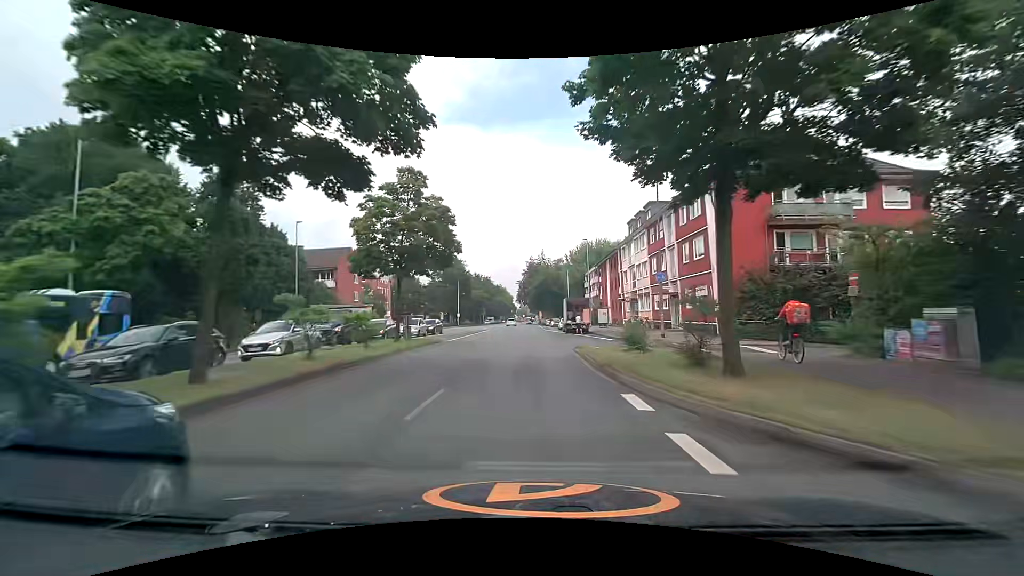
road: secondary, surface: asphalt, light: Day
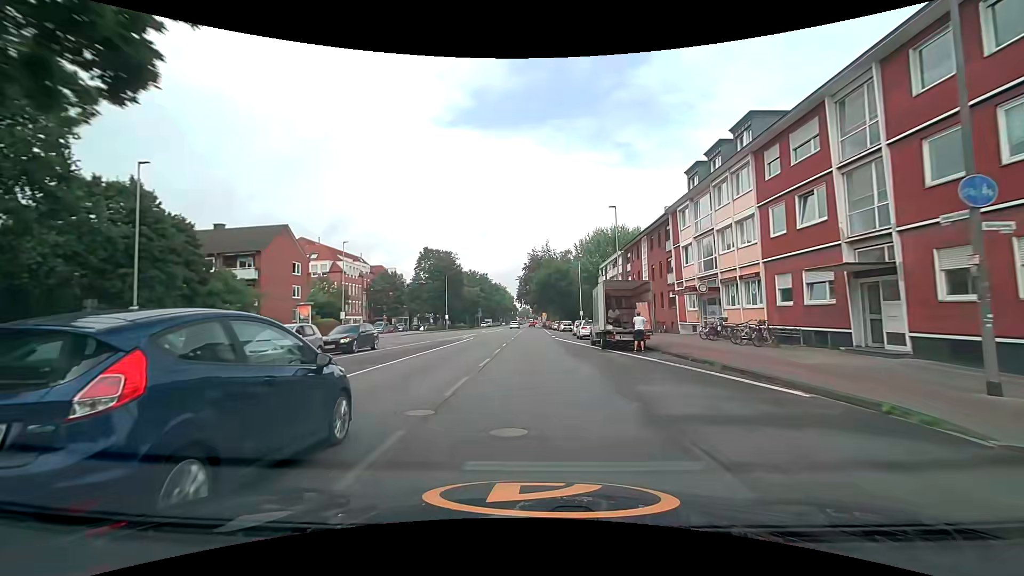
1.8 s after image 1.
(-0.3, +21.7) m; 0°
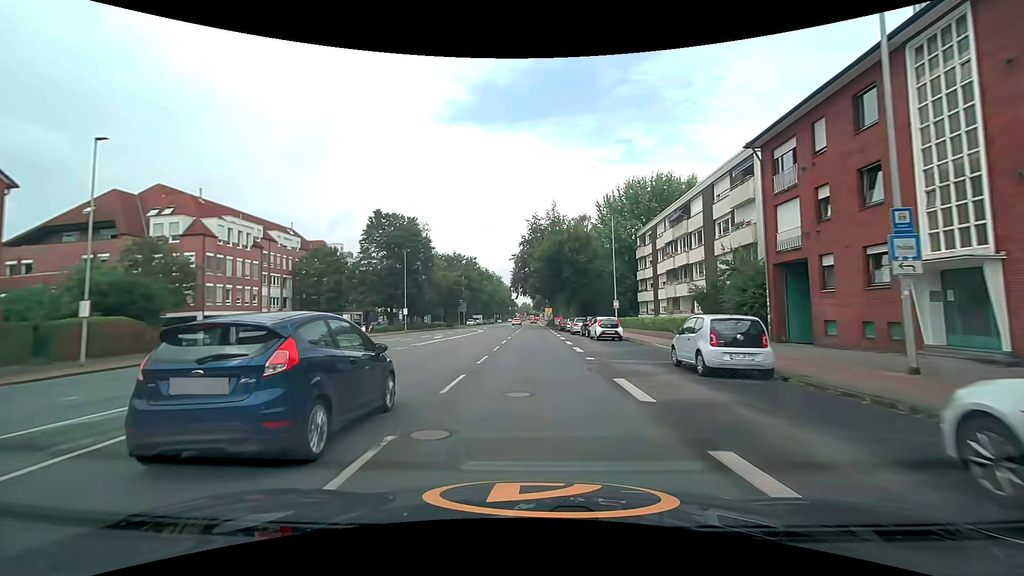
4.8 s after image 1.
(0.0, +36.4) m; 0°
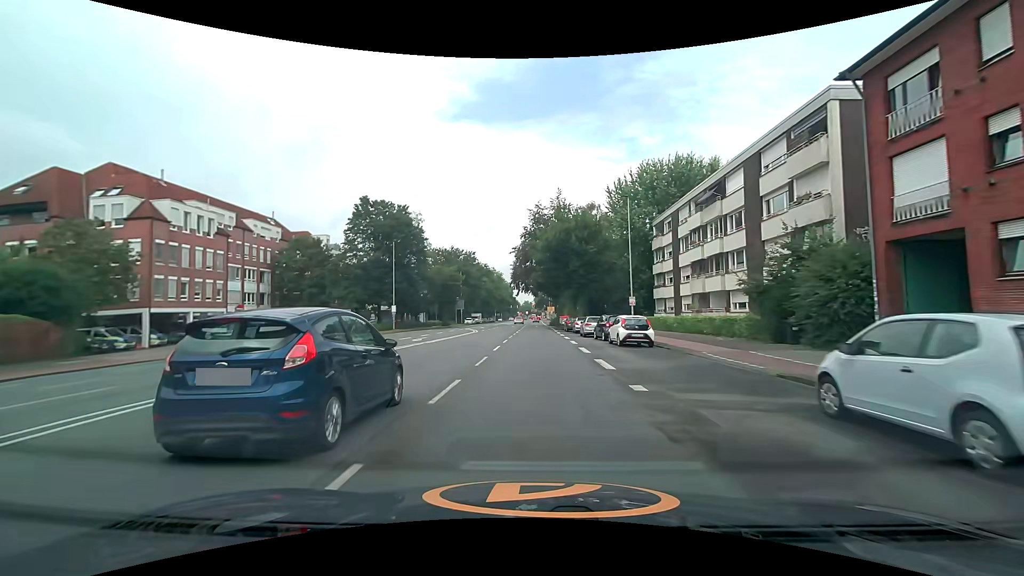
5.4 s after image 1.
(0.0, +7.3) m; 0°
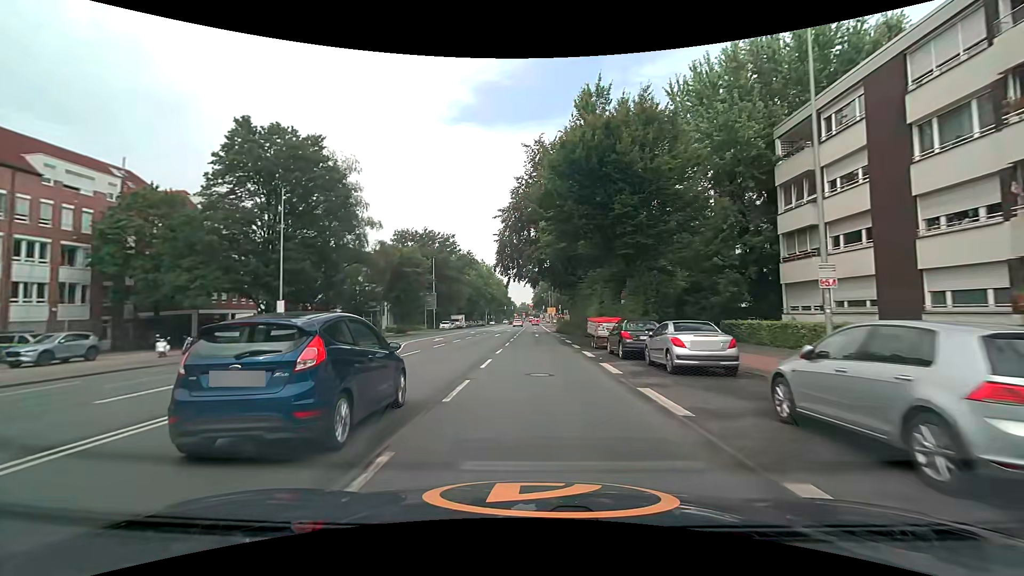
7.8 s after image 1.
(-0.1, +29.7) m; 0°
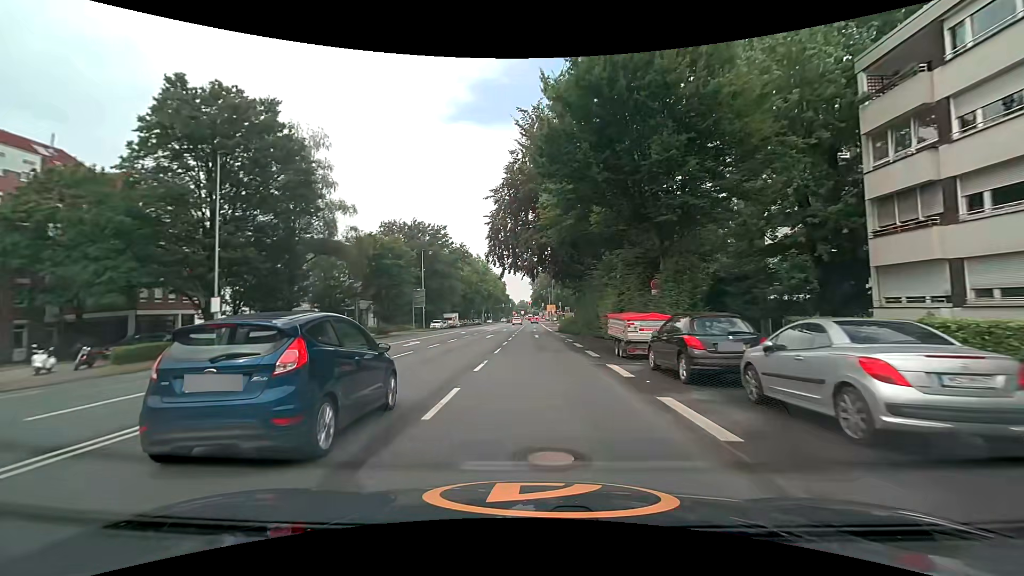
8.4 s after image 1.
(0.0, +7.5) m; 0°
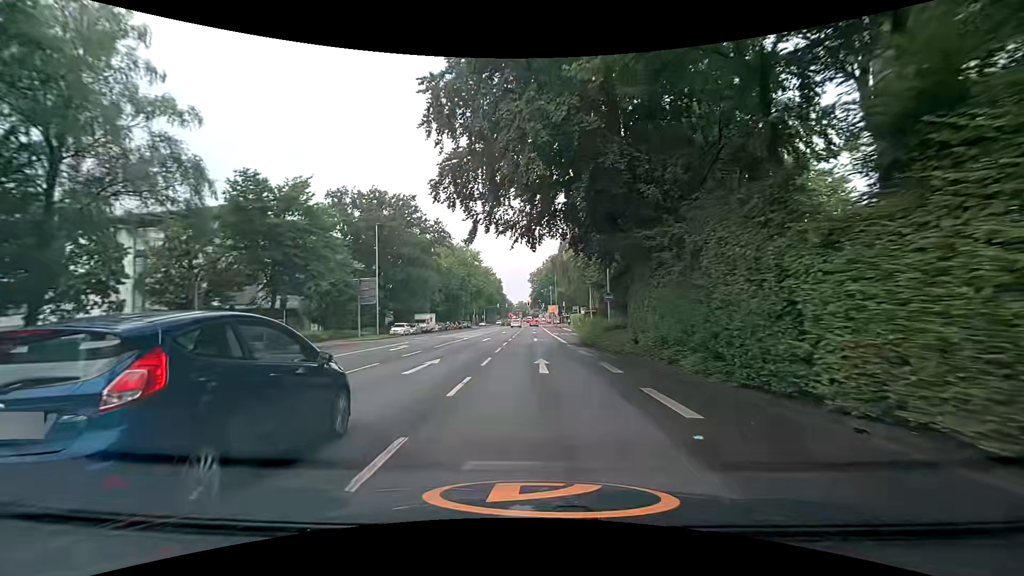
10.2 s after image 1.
(+0.1, +22.7) m; 0°
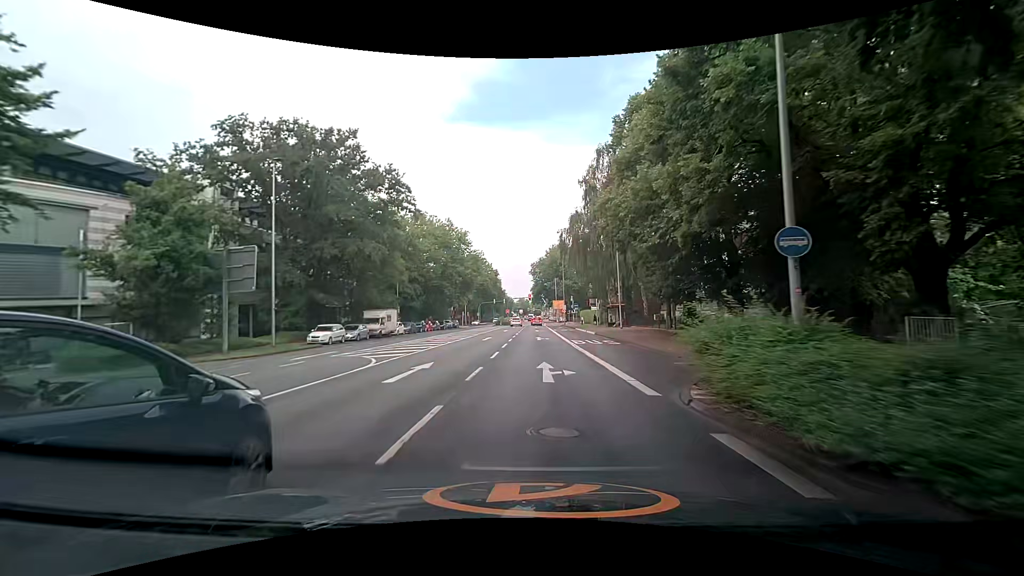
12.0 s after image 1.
(-0.1, +22.2) m; 0°
(0, +10) (0, +20) (0, +30) (0, +40) (0, +50) (0, +60) (0, +70) (0, +80) (0, +90) (0, +100) m
